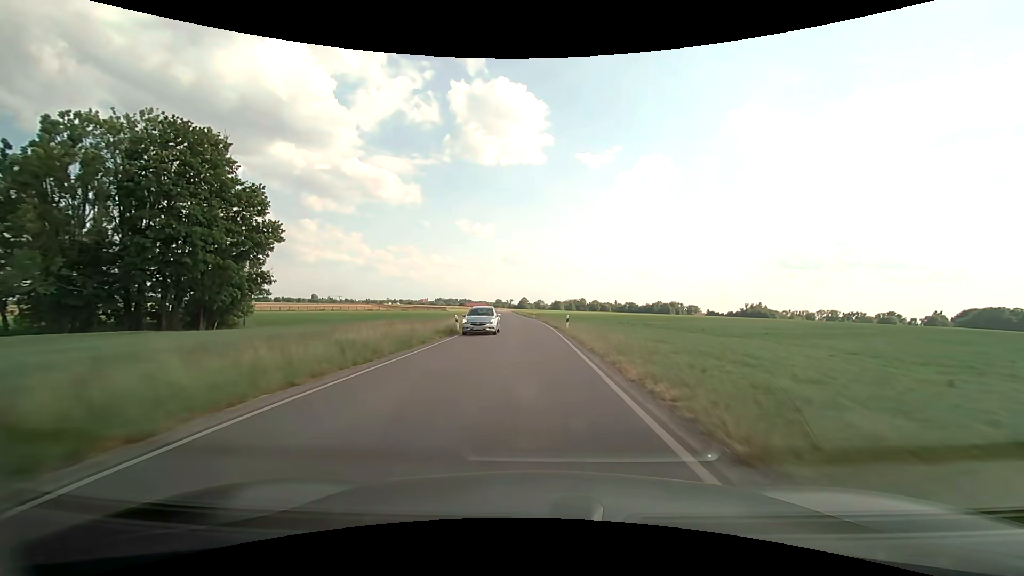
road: secondary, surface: asphalt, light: Day
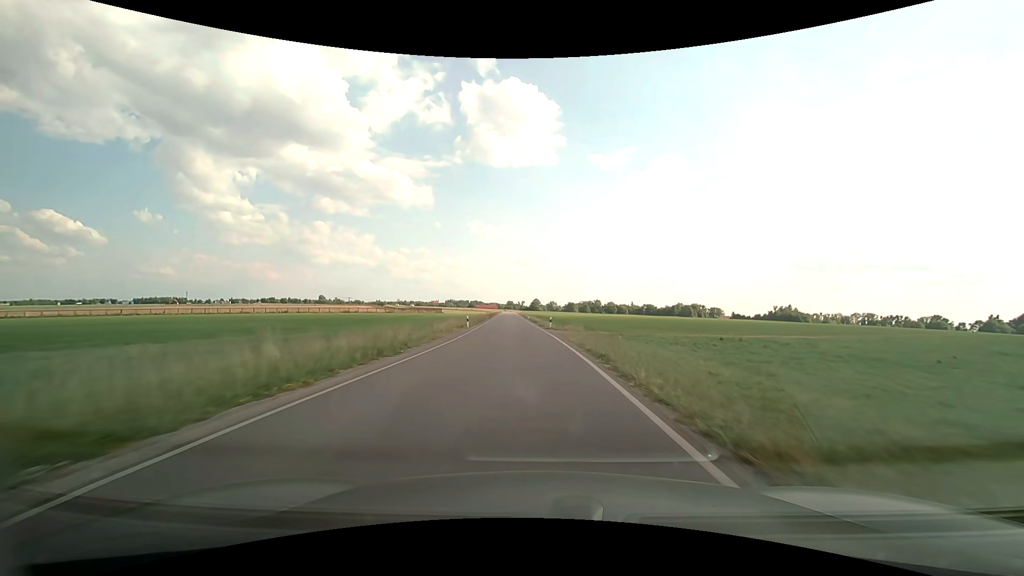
(-0.6, +36.1) m; -1°
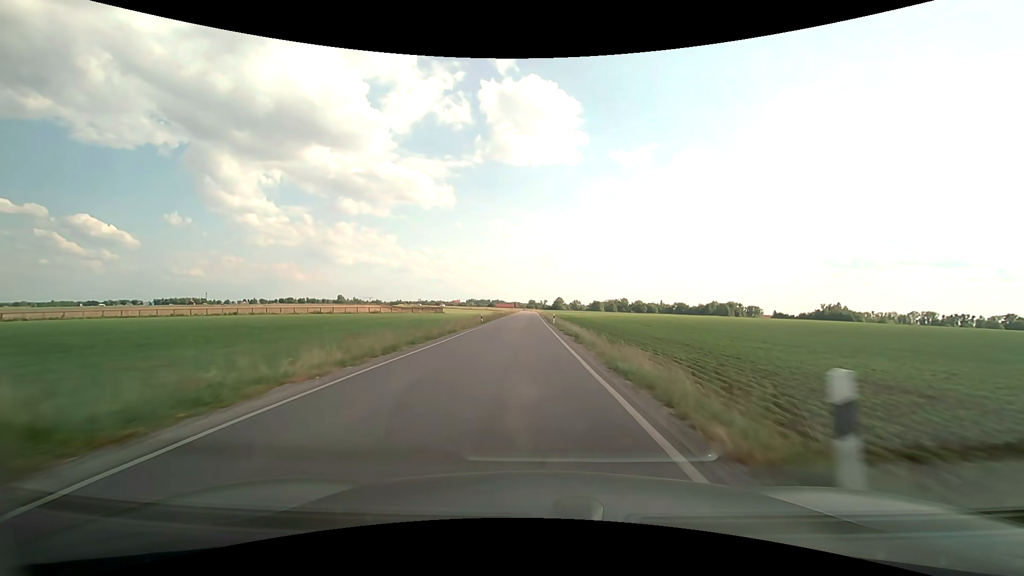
(-0.8, +36.9) m; -3°
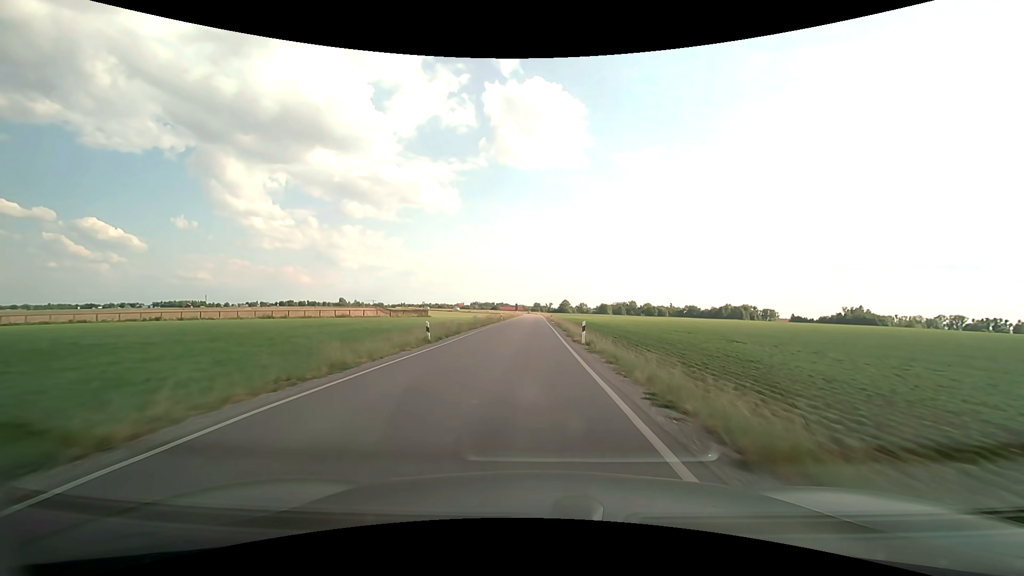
(-0.3, +25.0) m; -1°
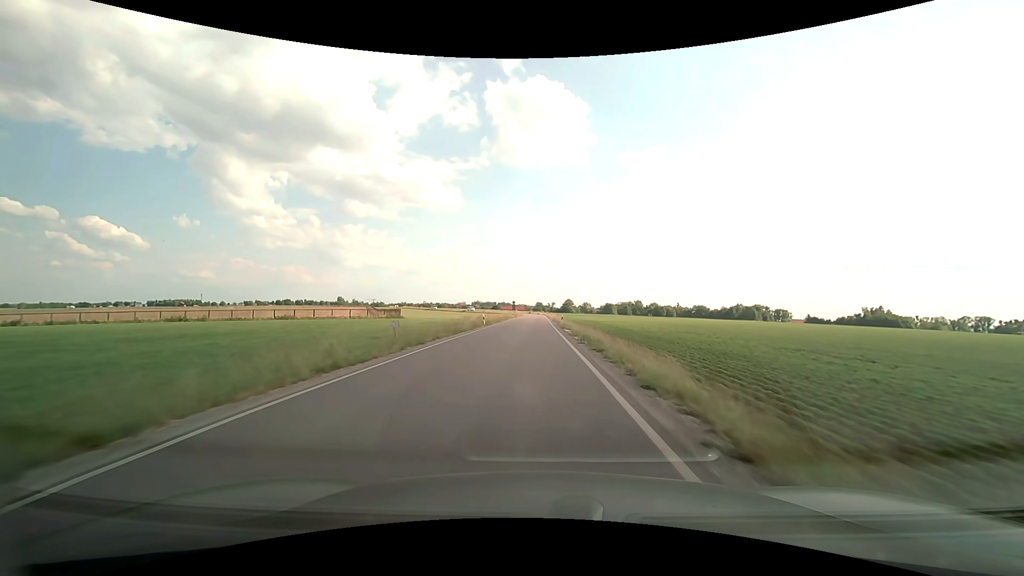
(0.0, +24.9) m; 0°
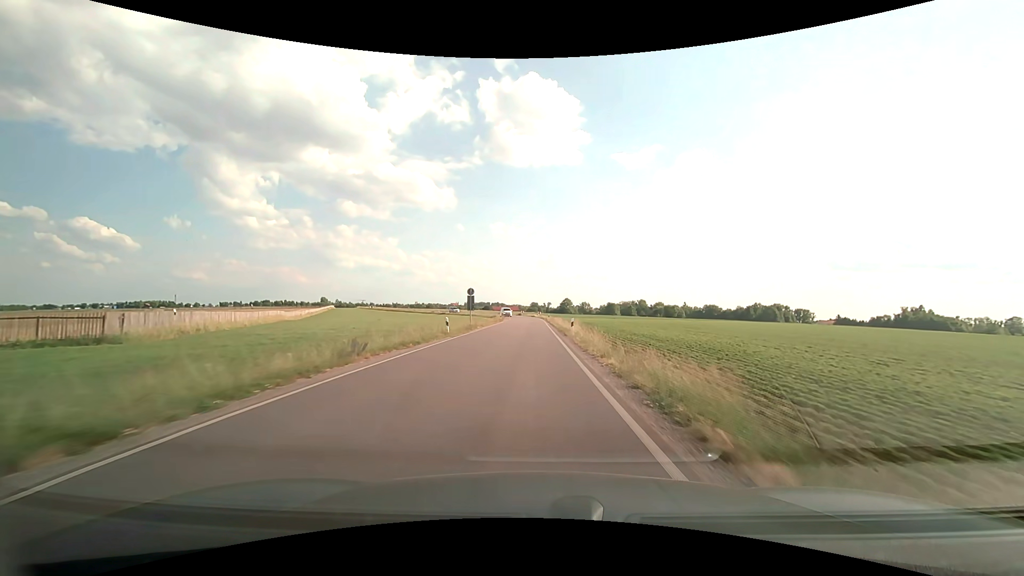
(+0.4, +60.8) m; +1°
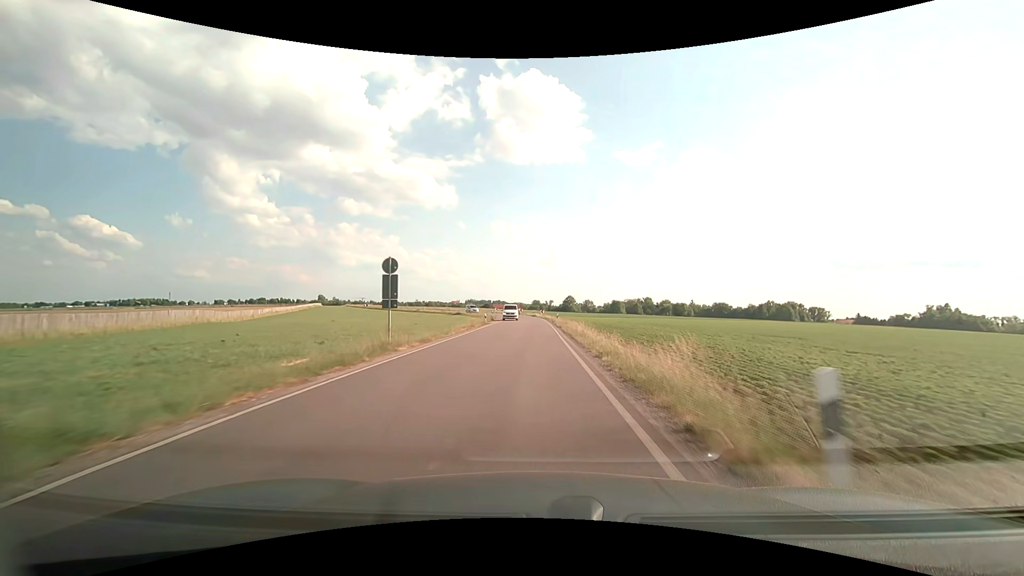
(0.0, +23.5) m; 0°
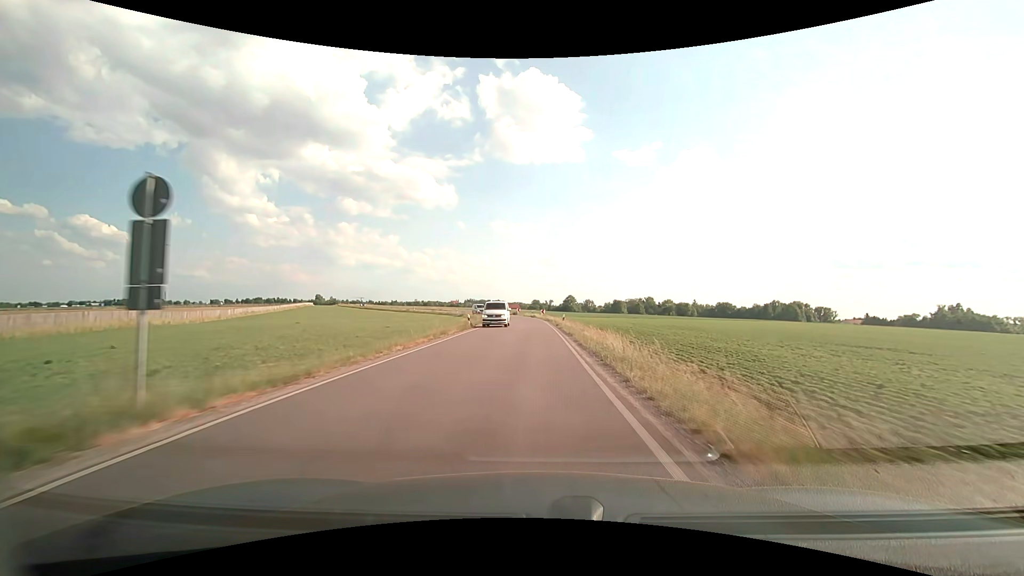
(0.0, +11.5) m; 0°
(0, +10) (0, +20) (0, +30) (0, +40) (0, +50) (-1, +60) (-2, +70) (-4, +80) (-6, +89) (-10, +99) m
